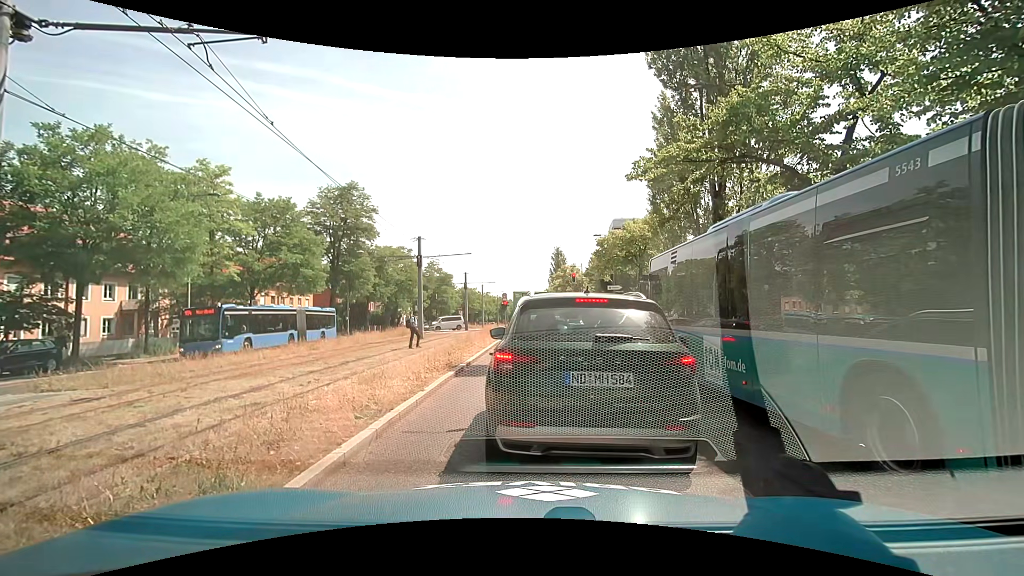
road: secondary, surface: asphalt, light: Day
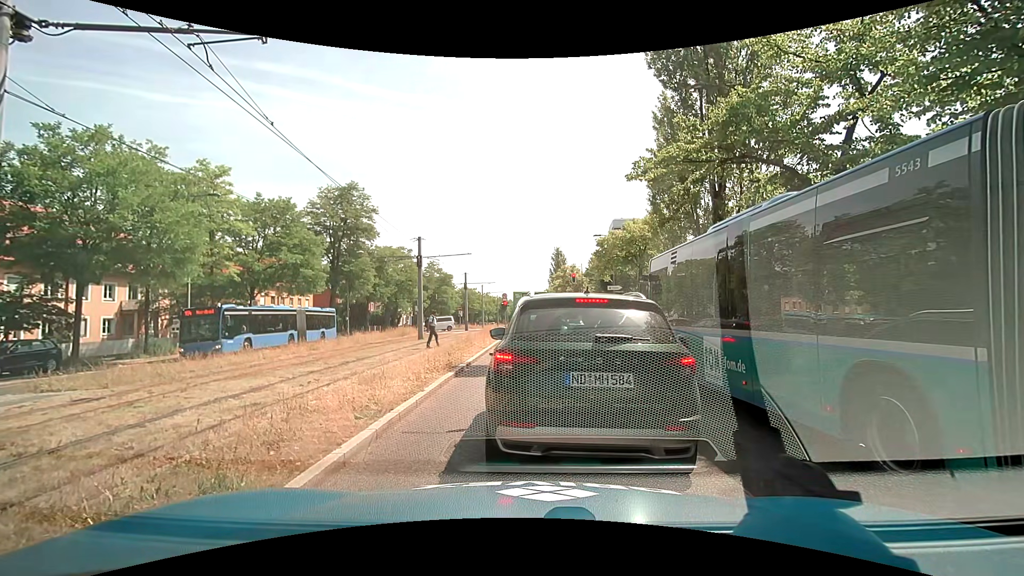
(0.0, 0.0) m; 0°
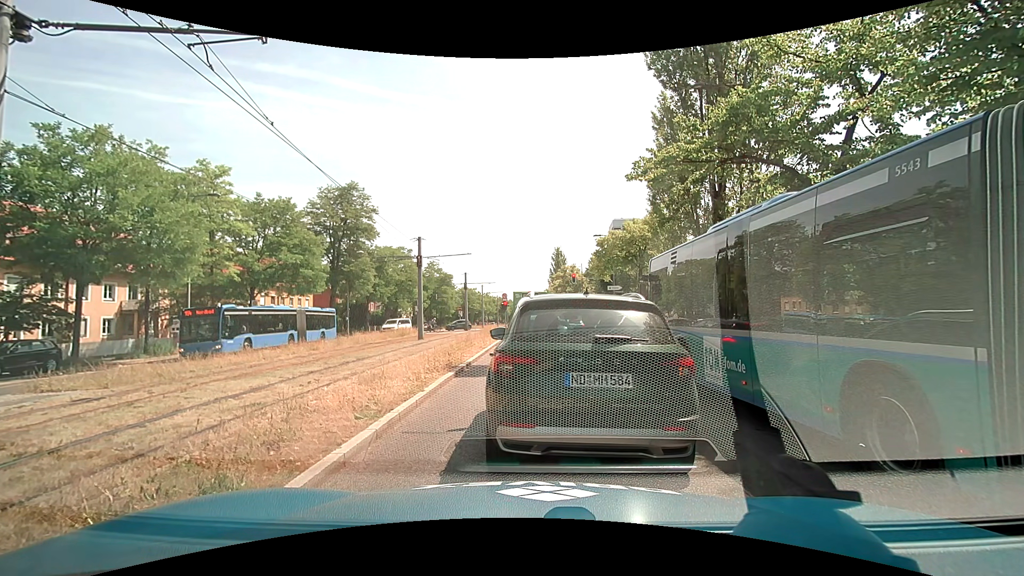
(0.0, 0.0) m; 0°
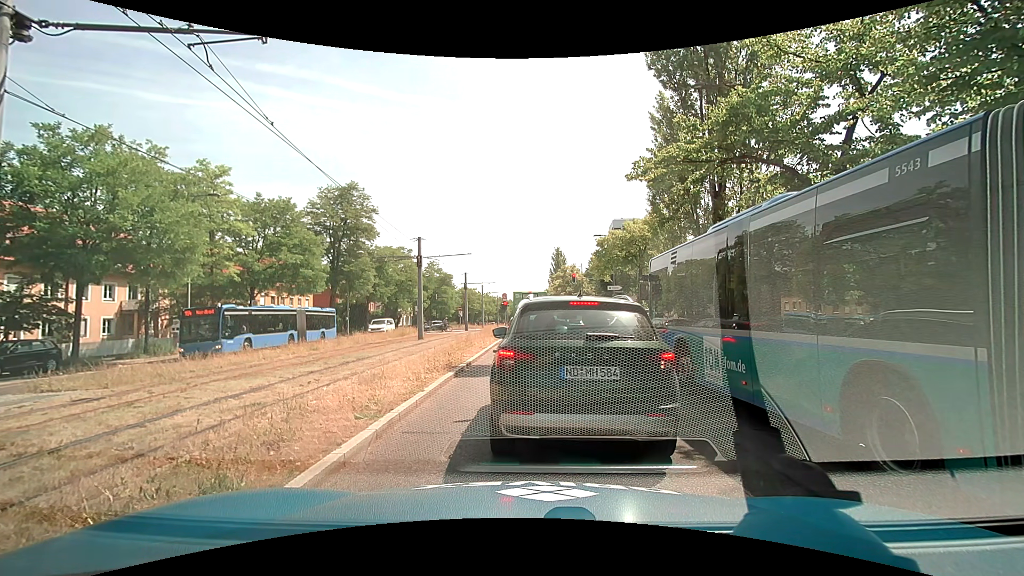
(0.0, 0.0) m; 0°
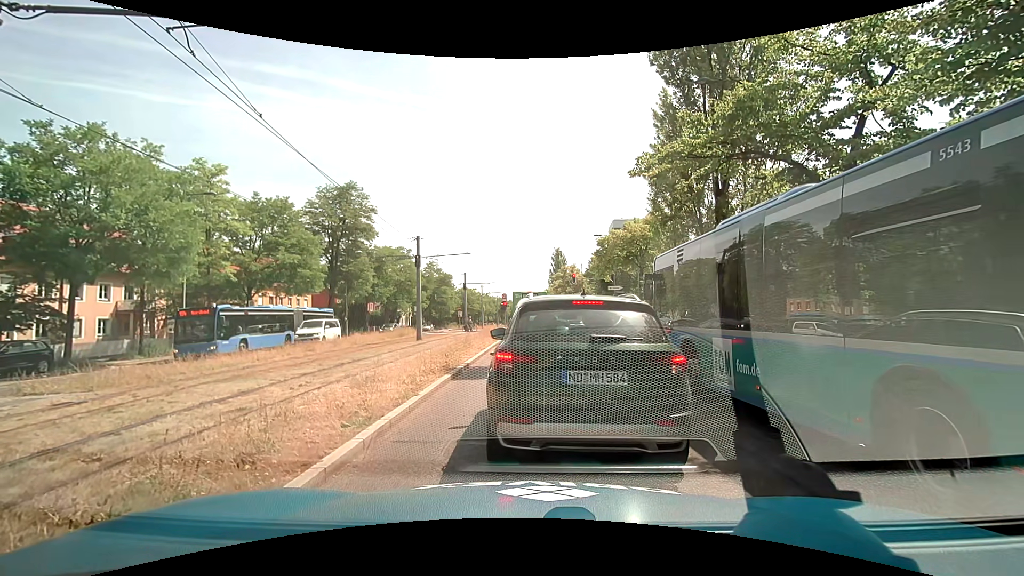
(0.0, +0.4) m; 0°
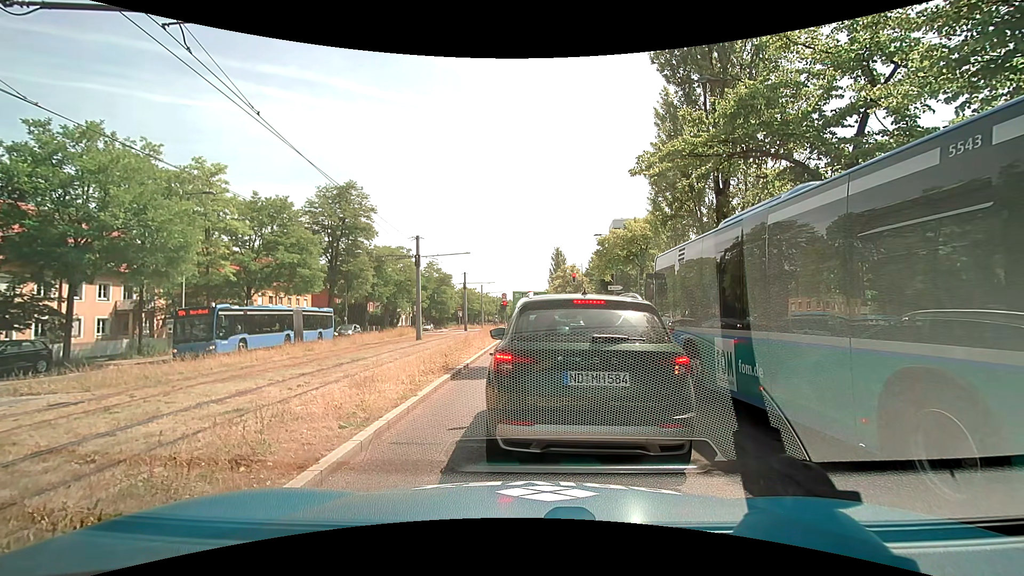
(0.0, +0.2) m; 0°
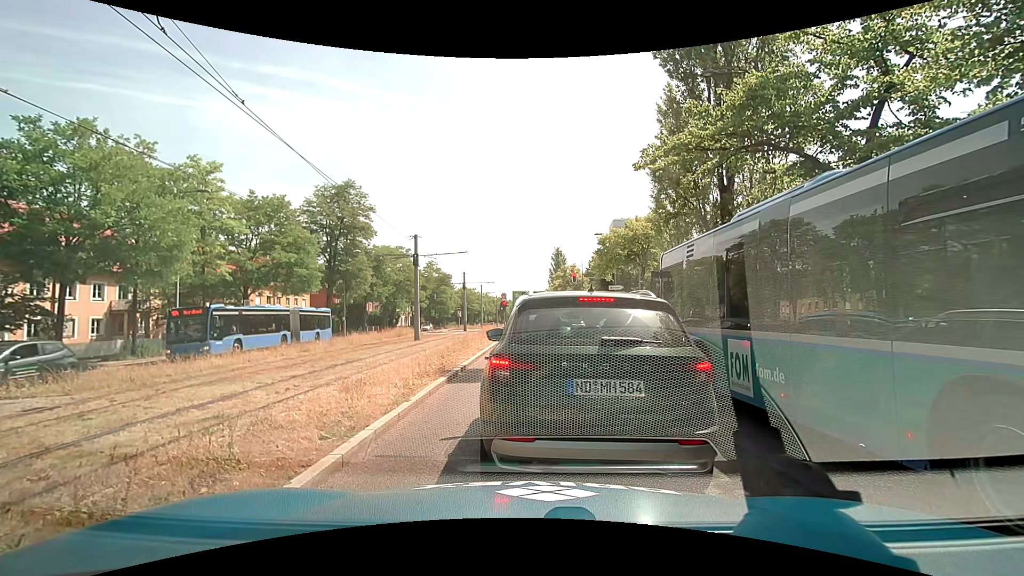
(0.0, +0.5) m; 0°
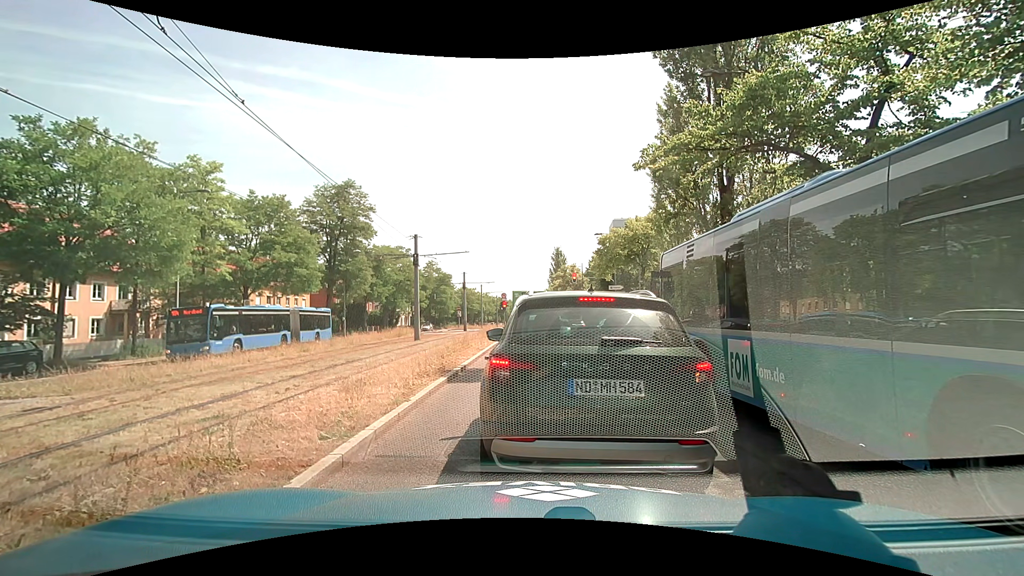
(0.0, 0.0) m; 0°
(0, +10) (+1, +20) (+1, +30) (+2, +40) (+3, +50) (+3, +60) (+4, +70) (+5, +80) (+5, +90) (+6, +100) m
